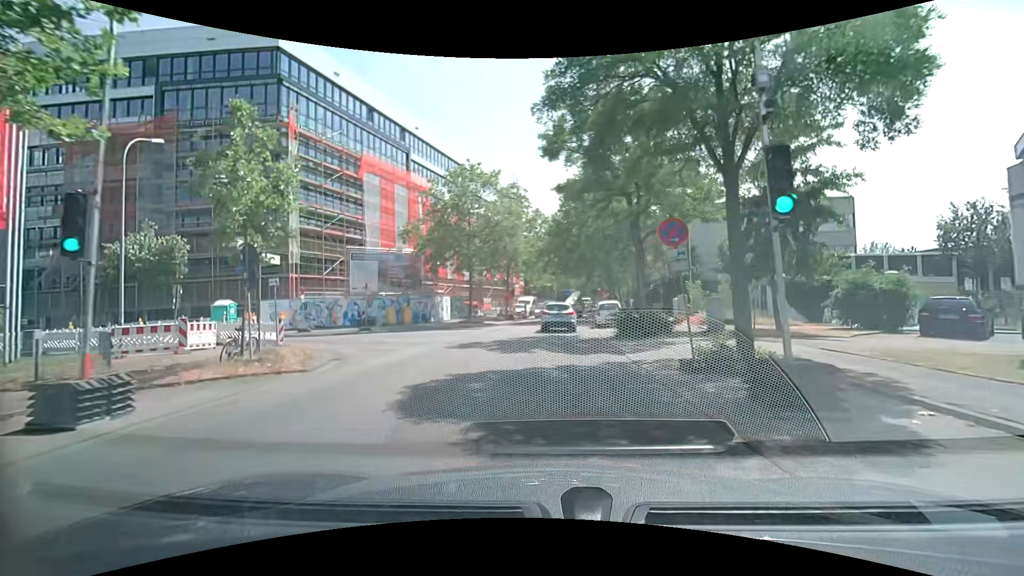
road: unclassified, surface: asphalt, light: Day
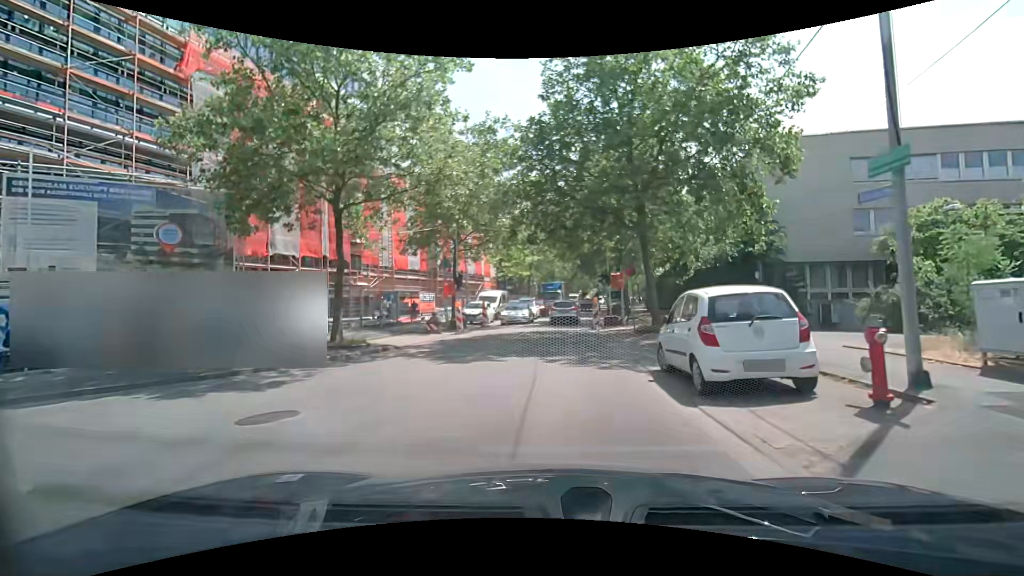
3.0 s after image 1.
(+0.3, +21.9) m; +1°
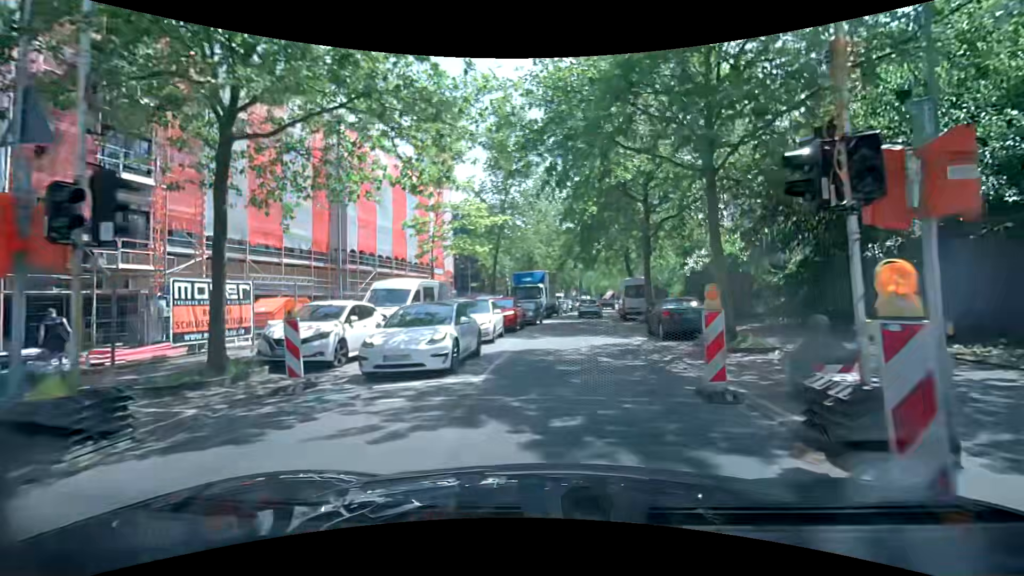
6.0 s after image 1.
(+0.4, +22.2) m; +2°
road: tertiary
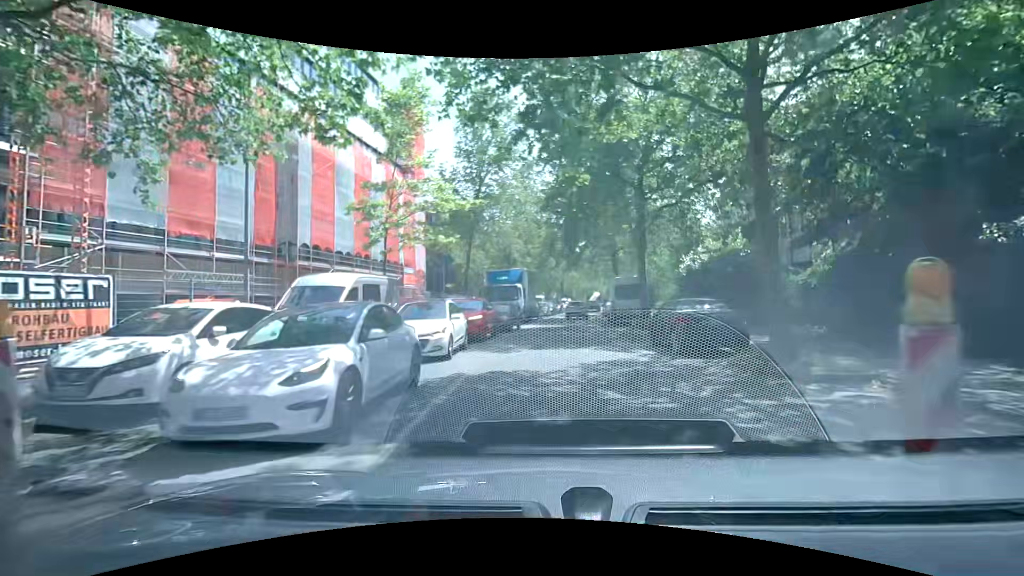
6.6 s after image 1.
(+0.1, +4.3) m; +3°
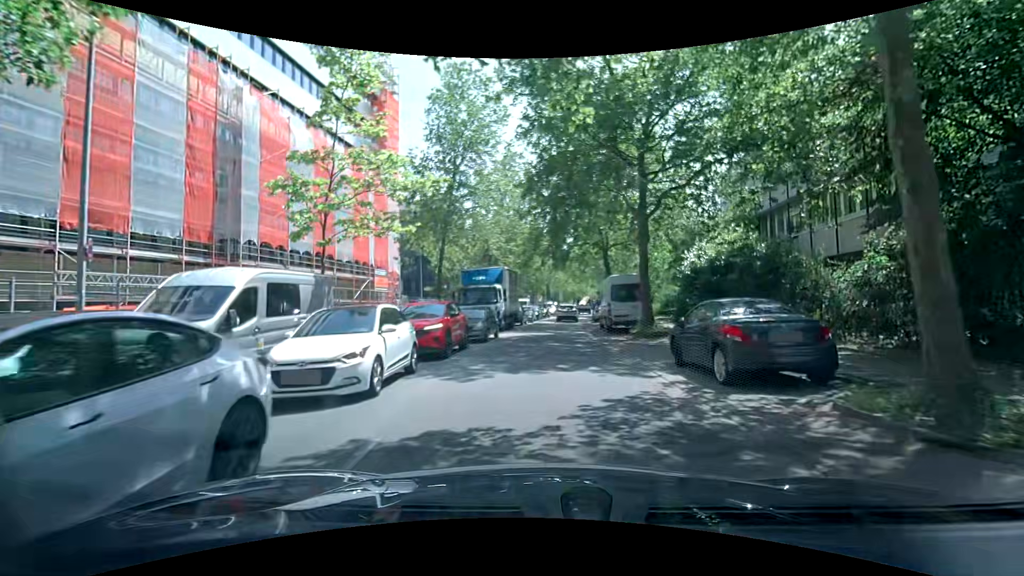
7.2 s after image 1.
(+0.1, +4.3) m; +2°
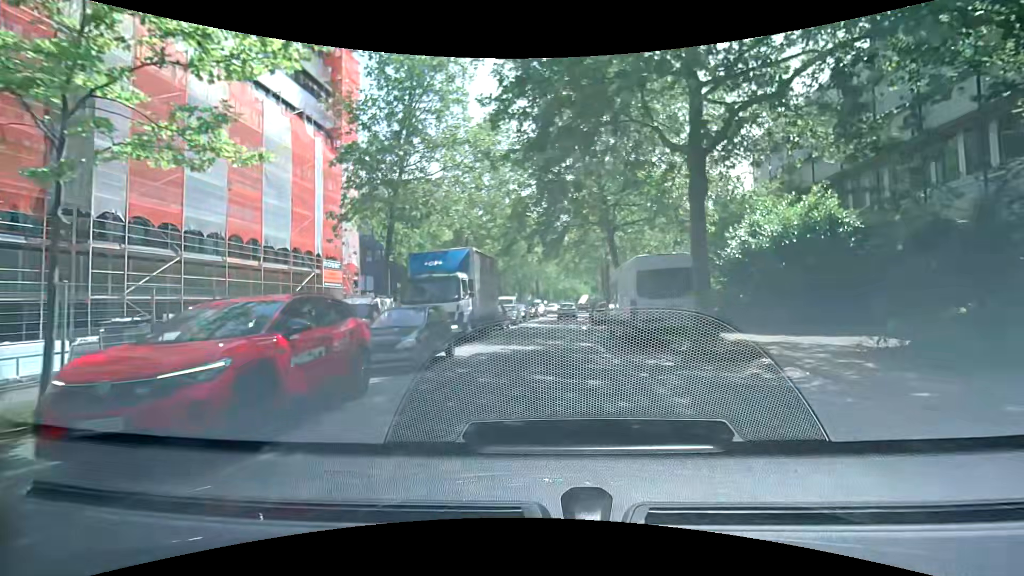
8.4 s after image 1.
(-0.1, +8.5) m; +1°
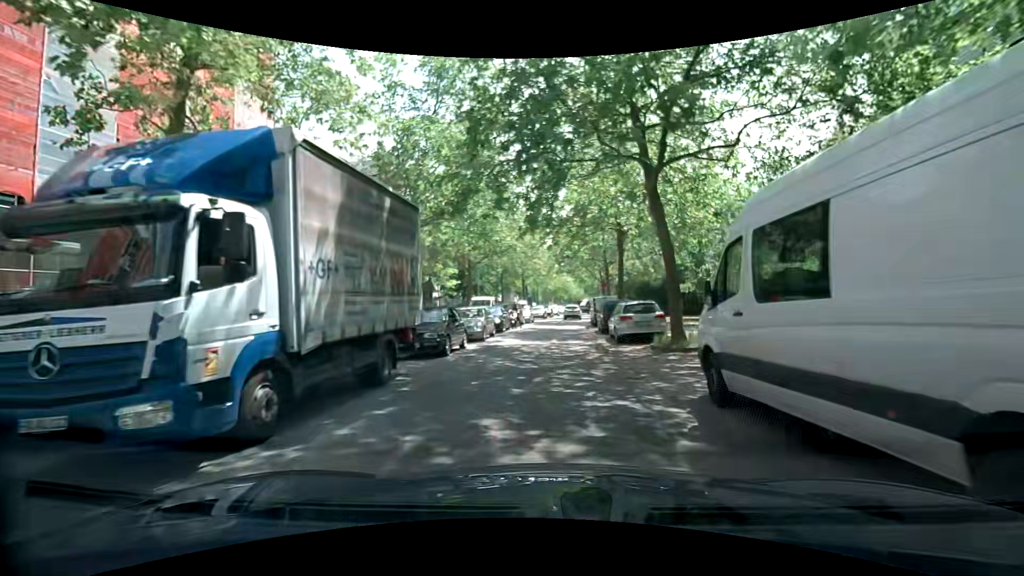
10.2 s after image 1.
(+0.3, +12.9) m; 0°
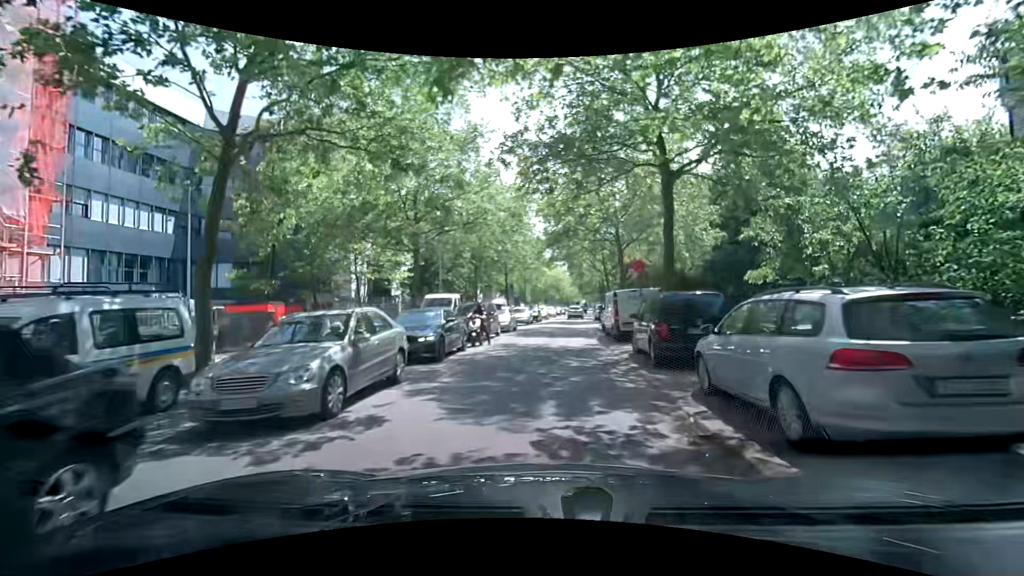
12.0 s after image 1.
(+0.3, +13.5) m; +1°
(0, +10) (0, +20) (0, +30) (+1, +40) (+2, +50) (+3, +60) (+4, +70) (+4, +80) (+5, +90) (+6, +100) m
